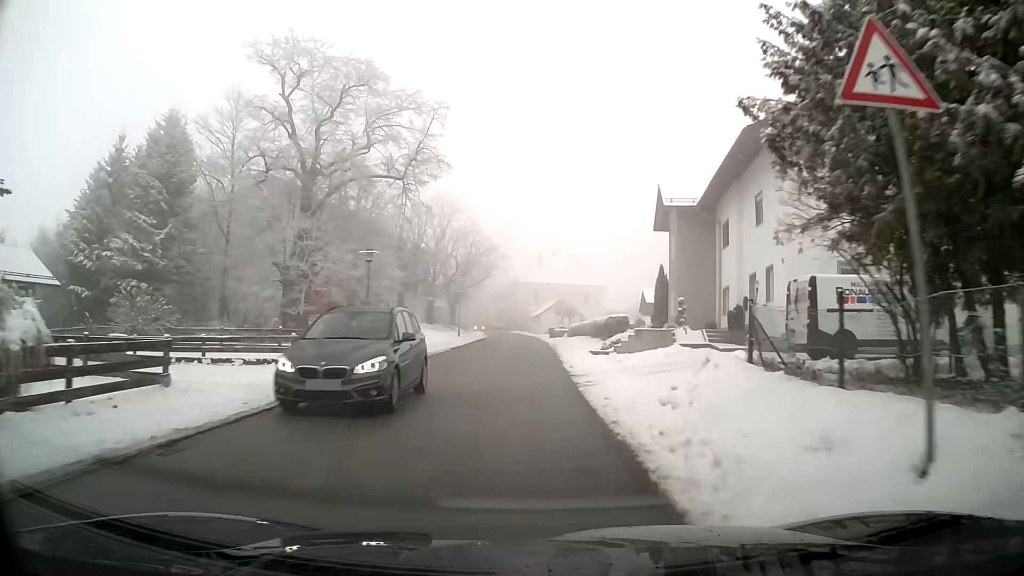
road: tertiary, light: Day
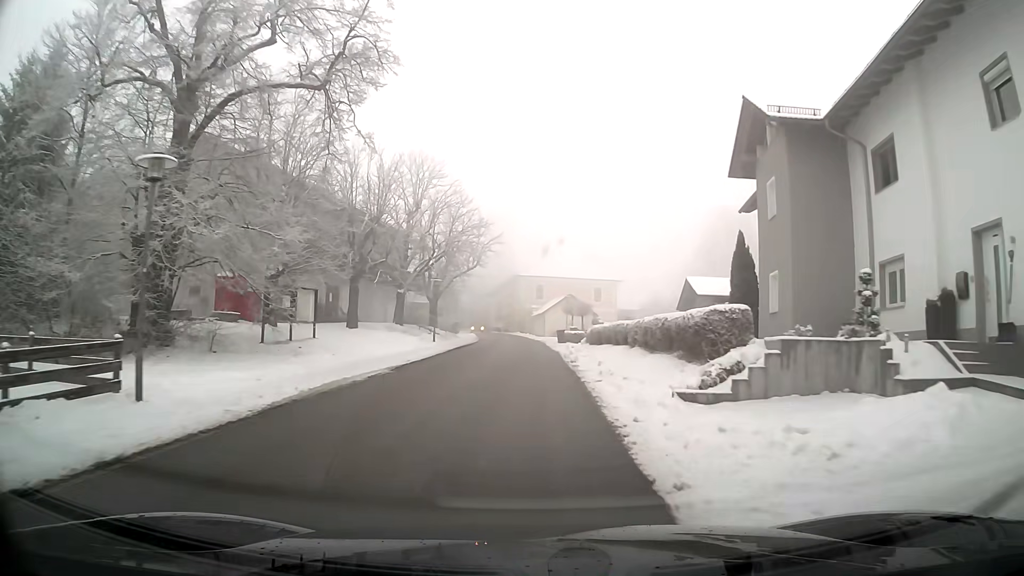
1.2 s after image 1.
(0.0, +14.4) m; 0°
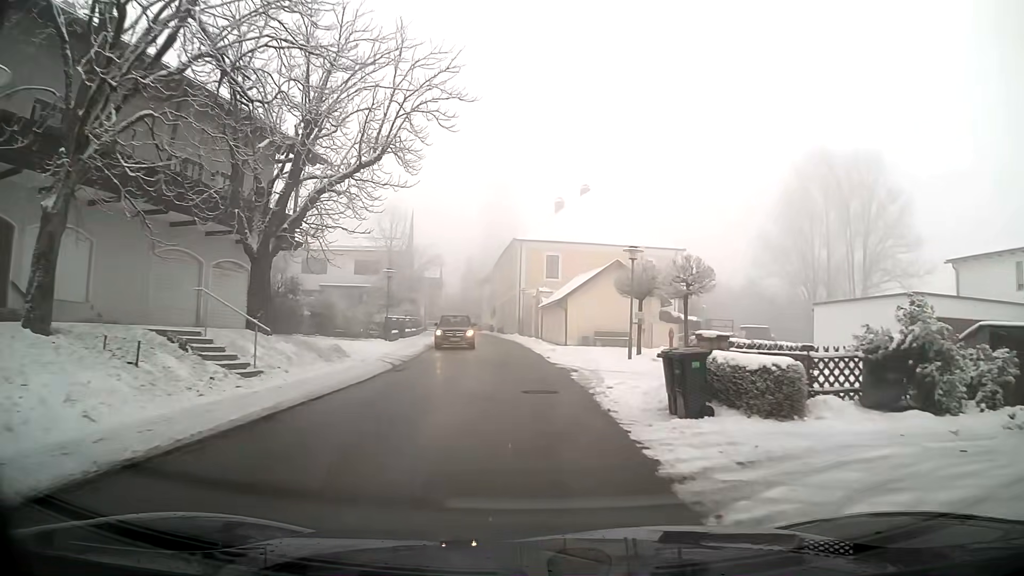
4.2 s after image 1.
(-0.2, +34.1) m; -1°
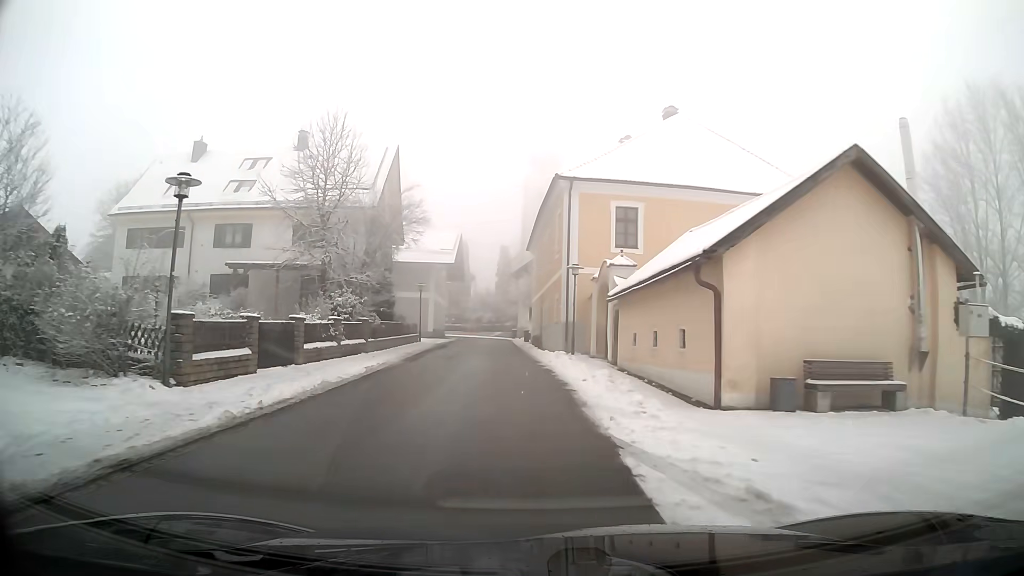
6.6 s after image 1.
(-0.6, +23.8) m; -5°
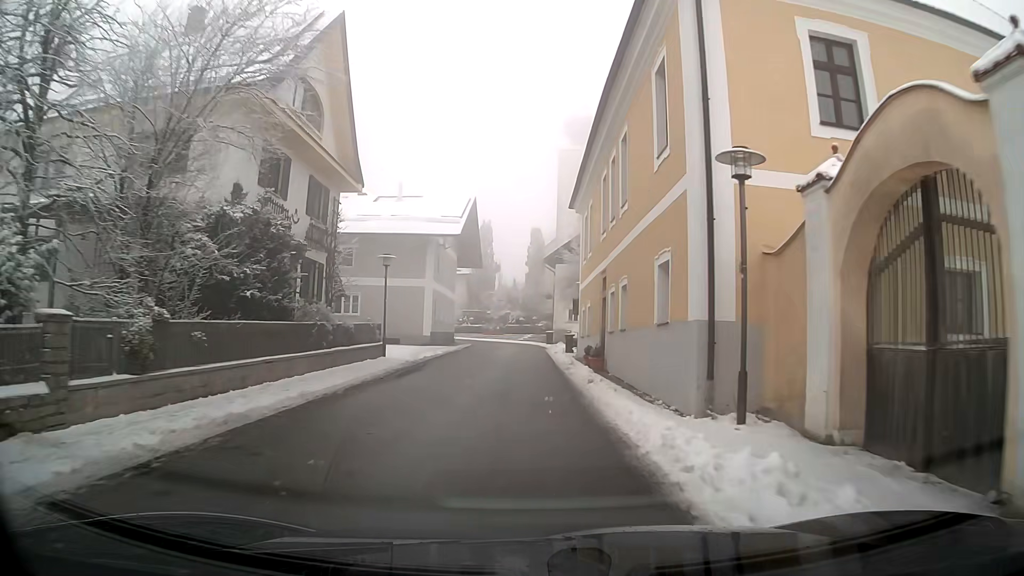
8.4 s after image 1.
(-0.5, +18.8) m; -2°
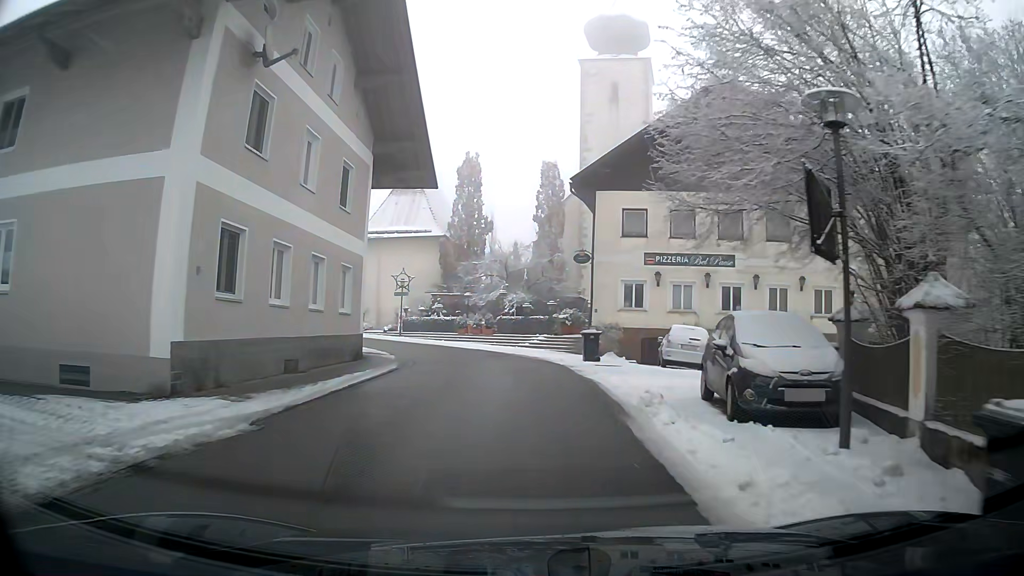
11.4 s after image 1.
(-0.3, +30.5) m; 0°
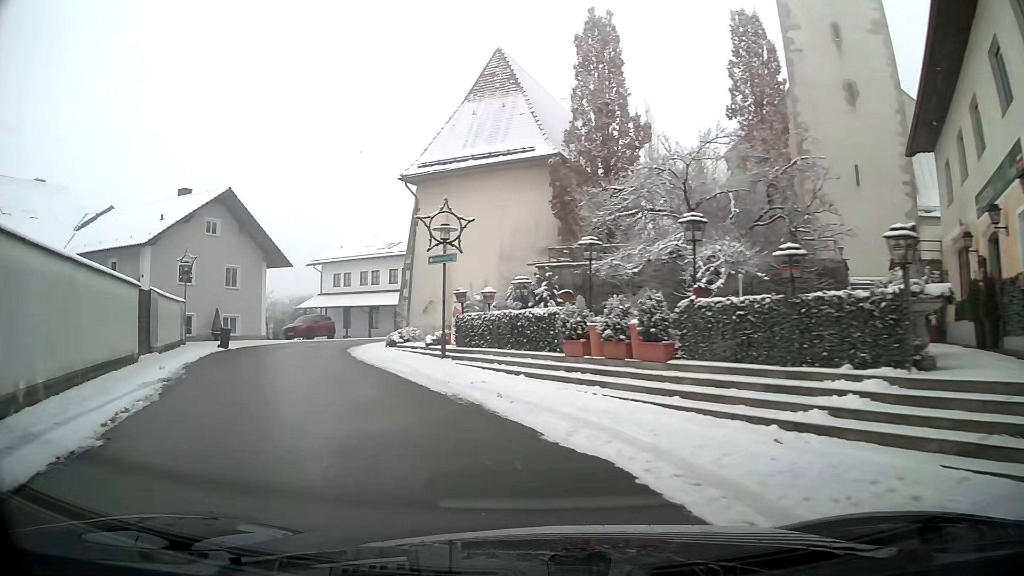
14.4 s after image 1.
(-1.9, +25.0) m; -19°
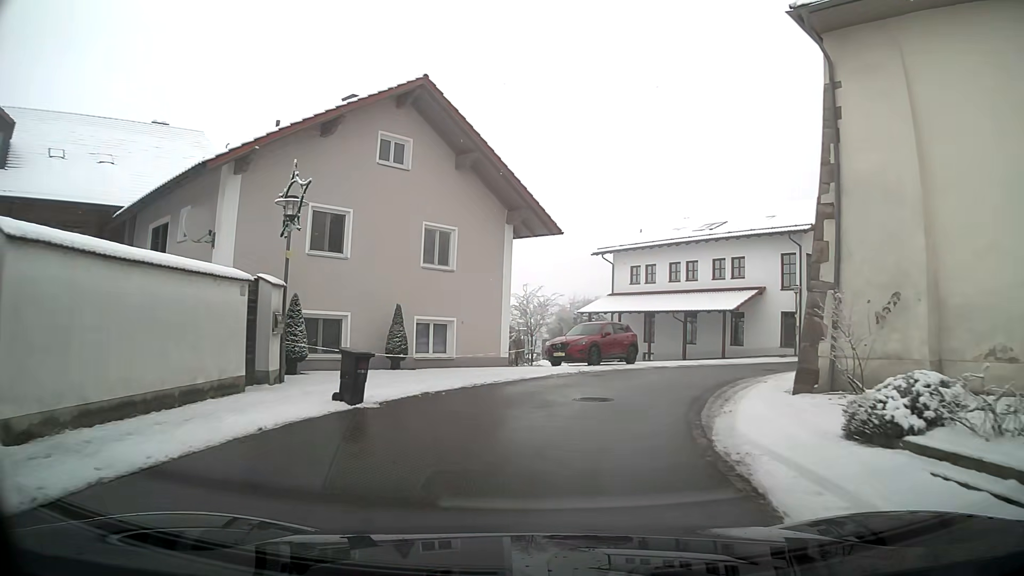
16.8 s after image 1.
(-4.4, +18.1) m; -19°
